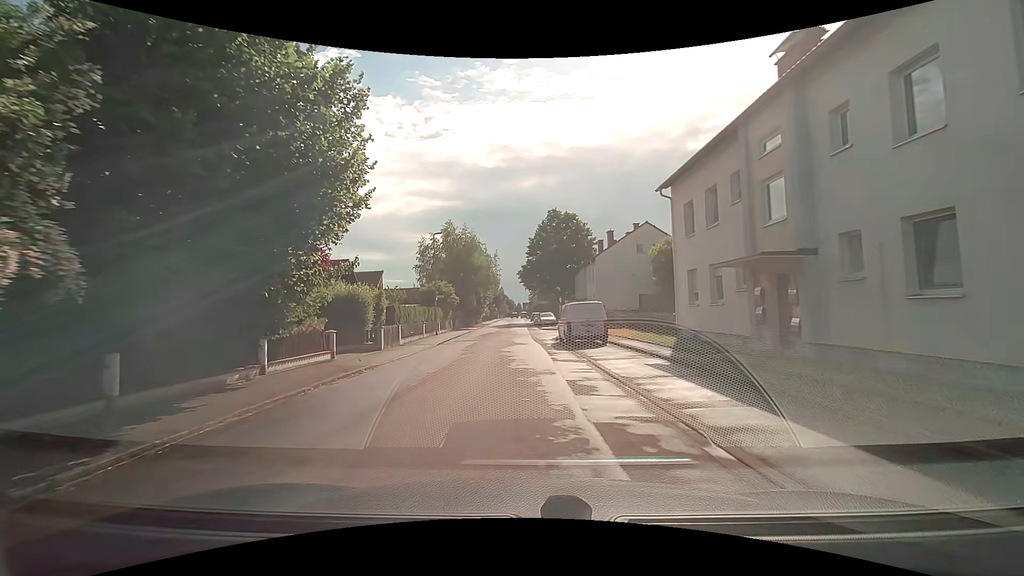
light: Day
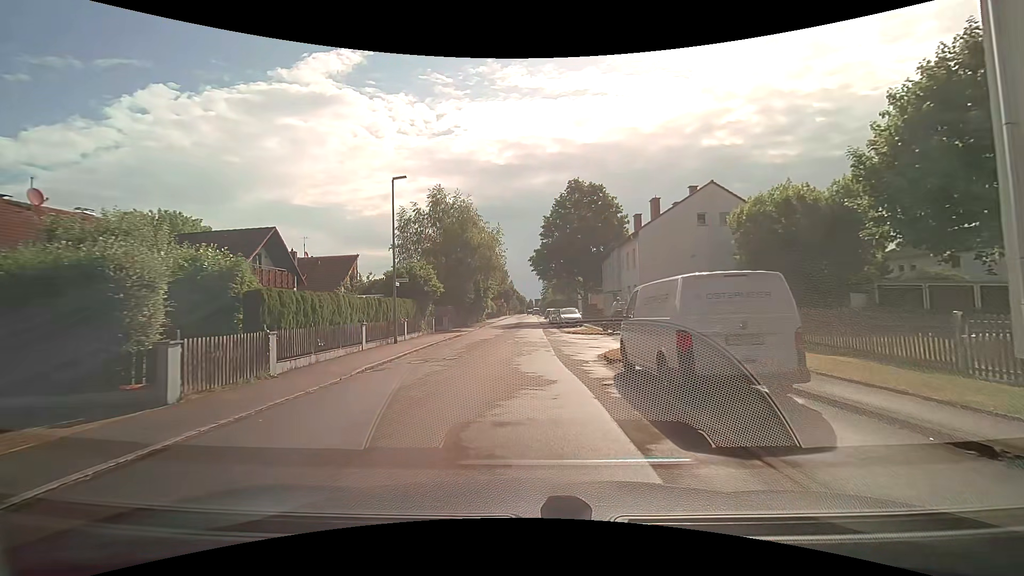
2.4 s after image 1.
(-0.4, +14.5) m; -2°
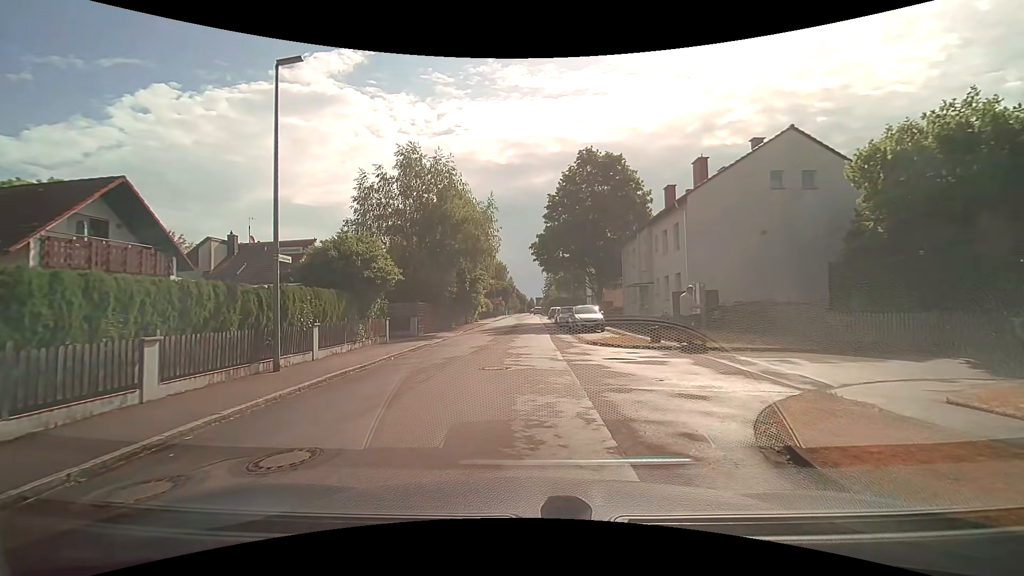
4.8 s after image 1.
(0.0, +10.6) m; 0°
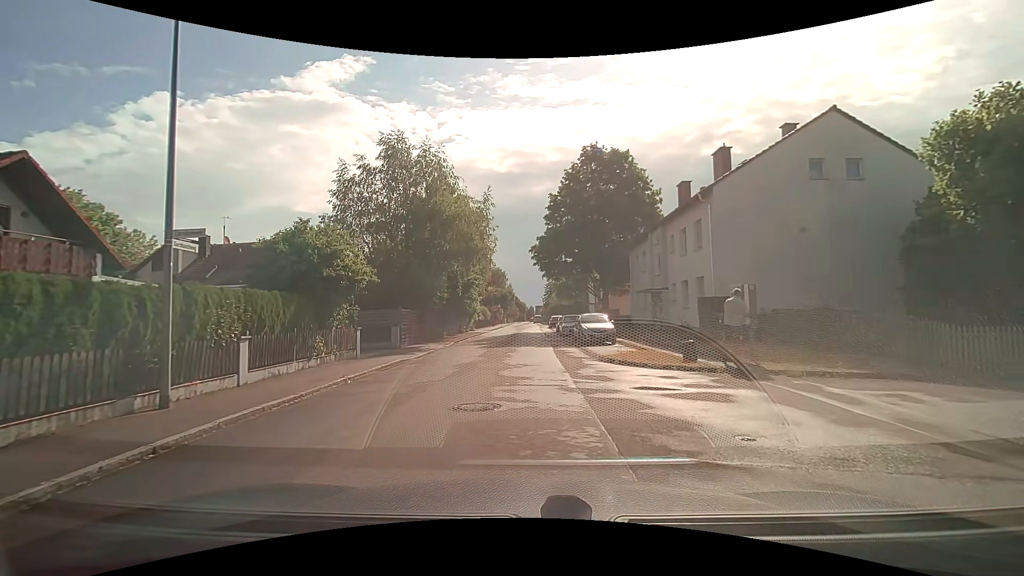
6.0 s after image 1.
(0.0, +3.6) m; 0°
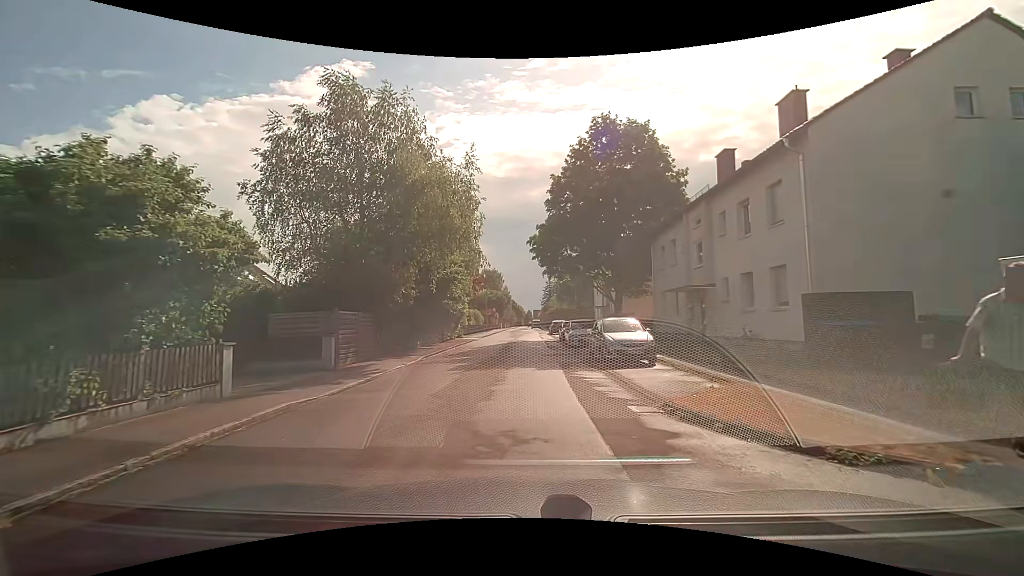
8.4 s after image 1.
(0.0, +7.9) m; 0°
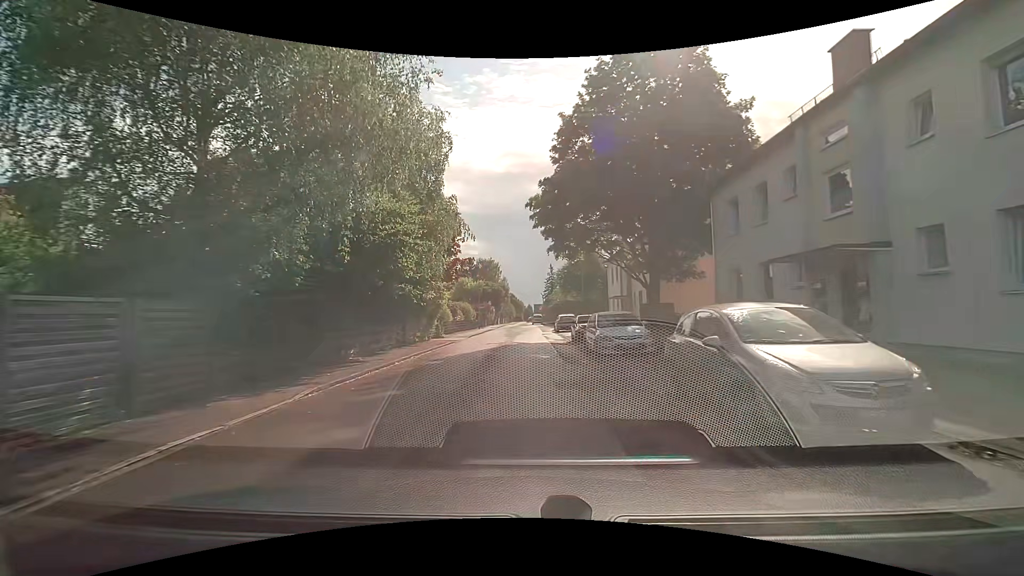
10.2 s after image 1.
(0.0, +10.7) m; 0°
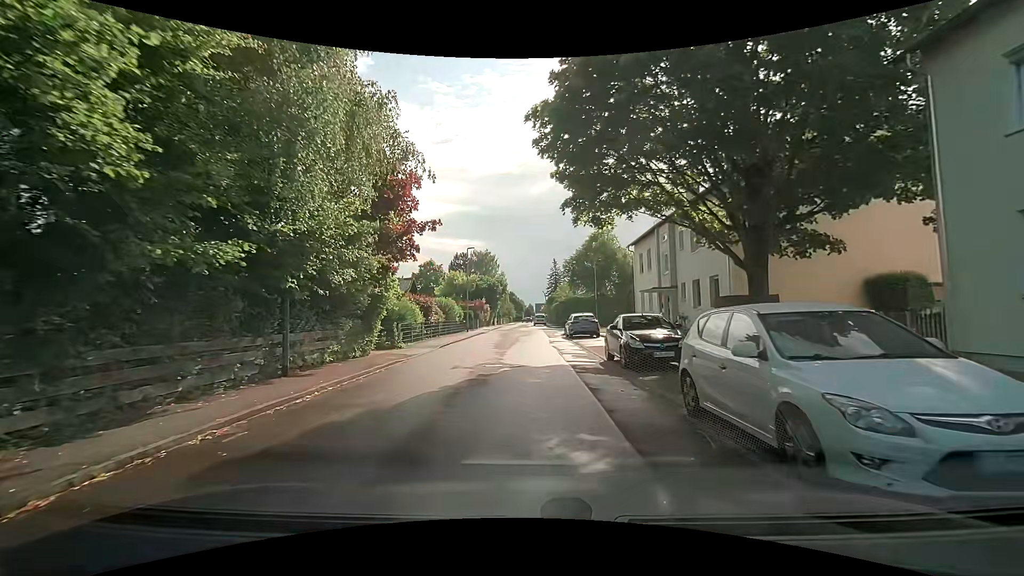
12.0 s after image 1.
(0.0, +11.8) m; 0°
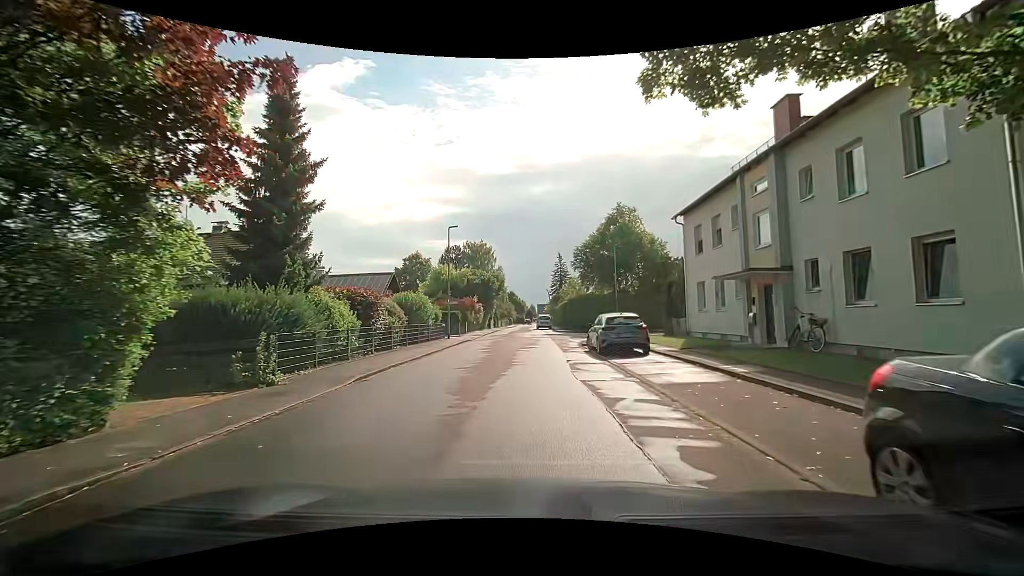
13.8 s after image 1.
(-0.1, +11.8) m; -1°
(0, +10) (0, +20) (+1, +30) (+7, +38) (+16, +40) (+26, +40) (+36, +41) (+46, +41) (+56, +42) (+66, +42) m
